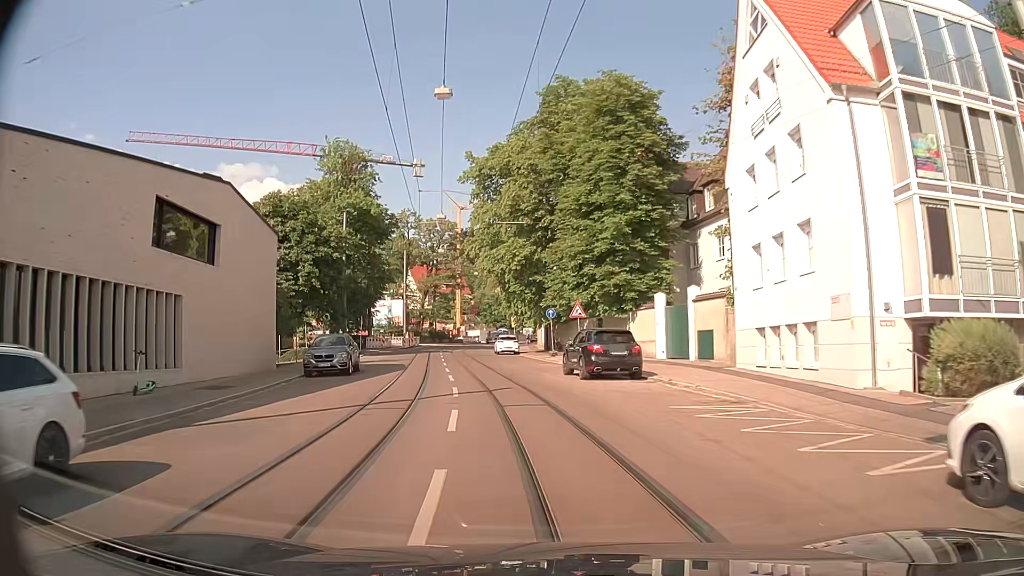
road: tertiary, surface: asphalt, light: Day
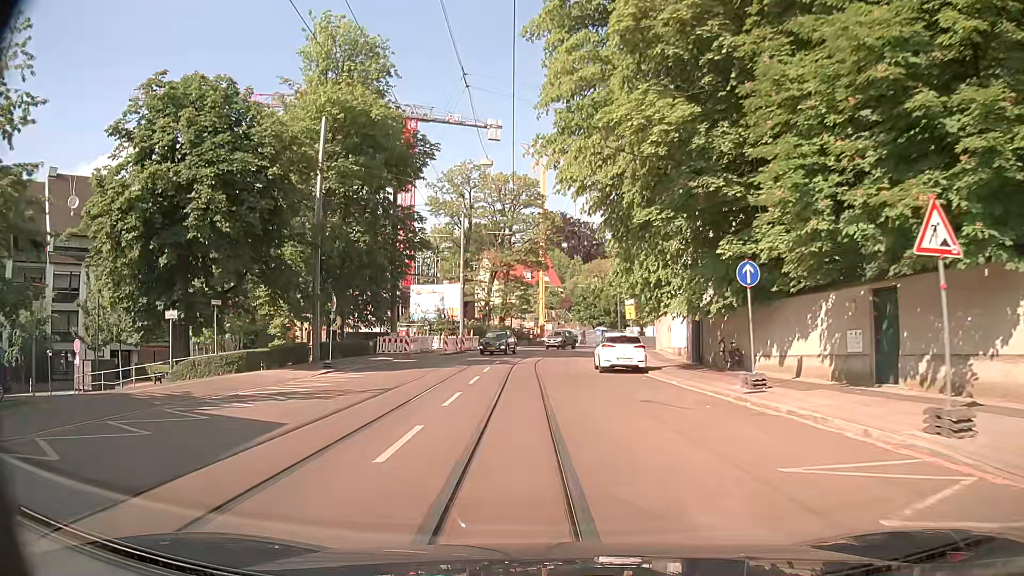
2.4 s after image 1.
(-2.1, +26.8) m; -9°
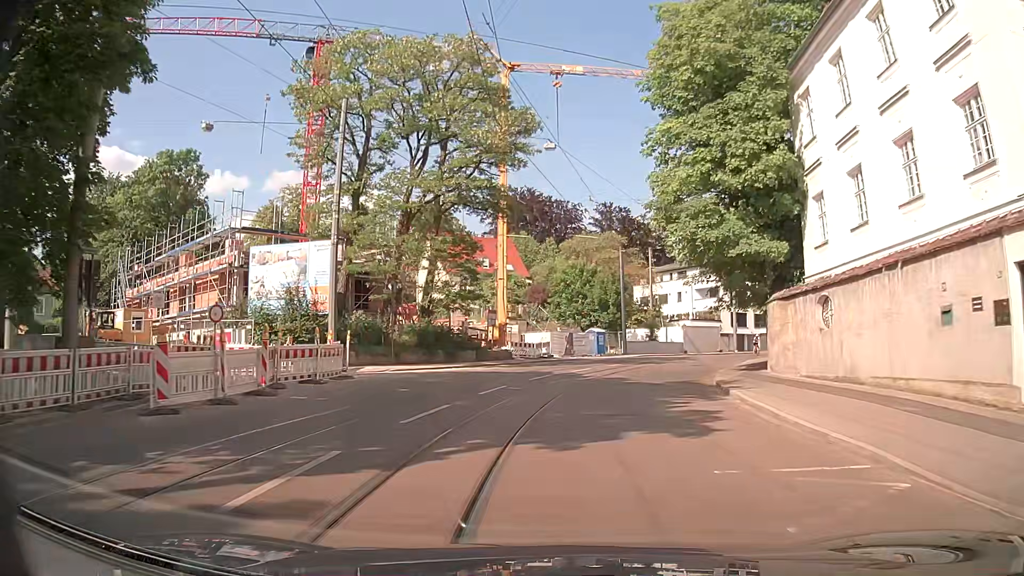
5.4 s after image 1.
(0.0, +32.1) m; +3°
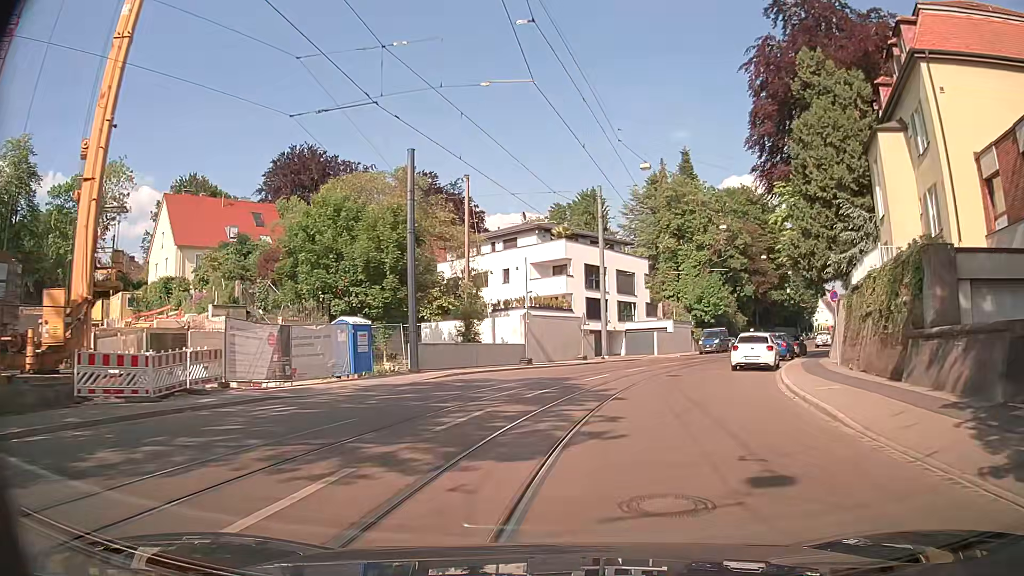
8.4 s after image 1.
(+3.5, +29.7) m; +17°
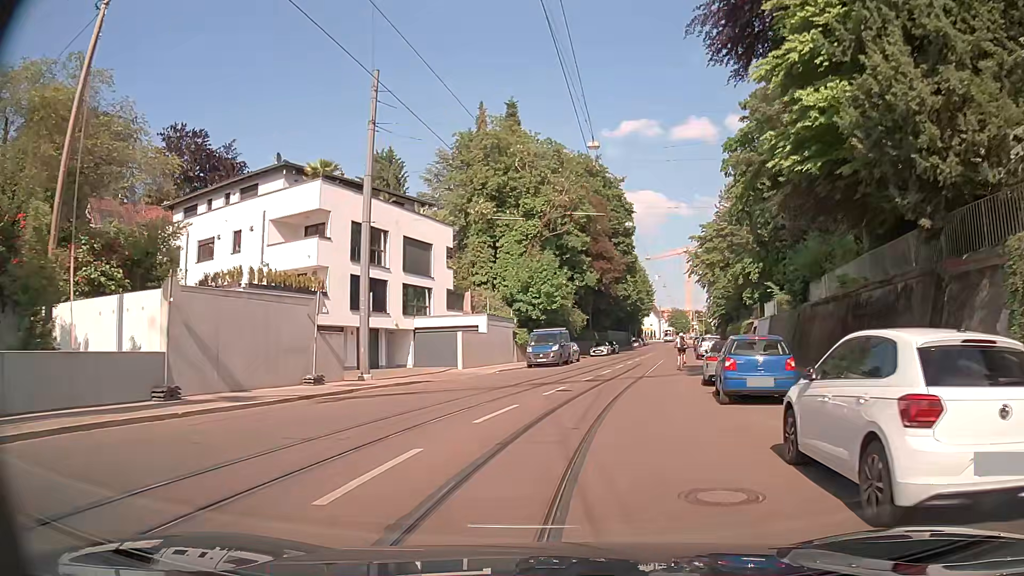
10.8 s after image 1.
(+2.5, +21.5) m; +16°
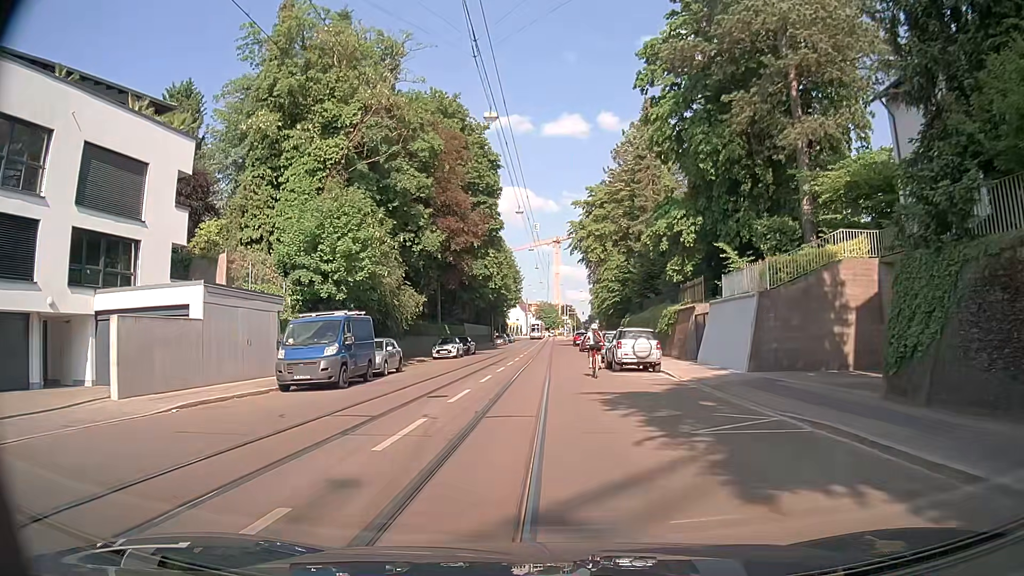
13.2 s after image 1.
(+2.2, +20.6) m; +10°
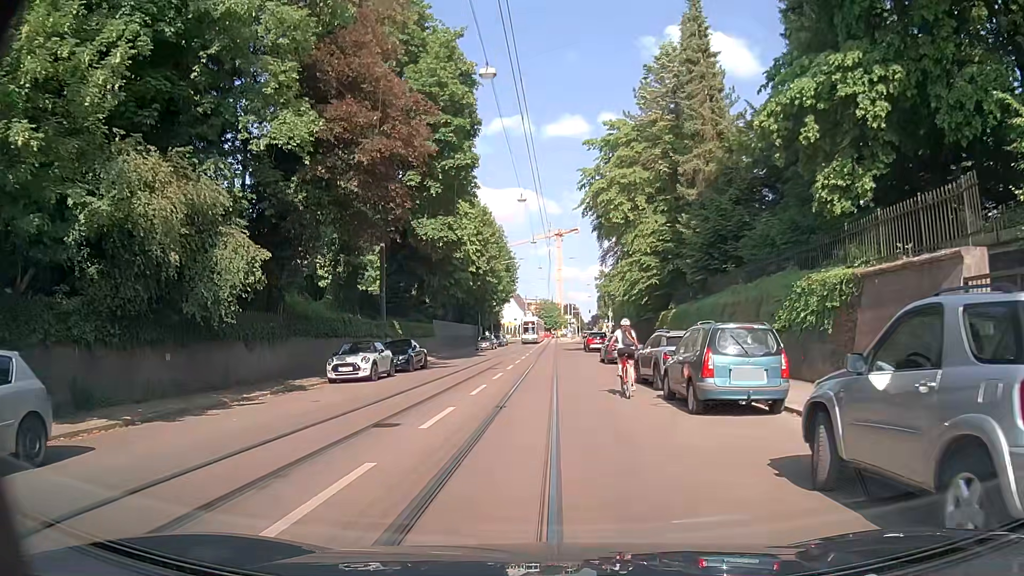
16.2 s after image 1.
(+0.3, +21.7) m; 0°
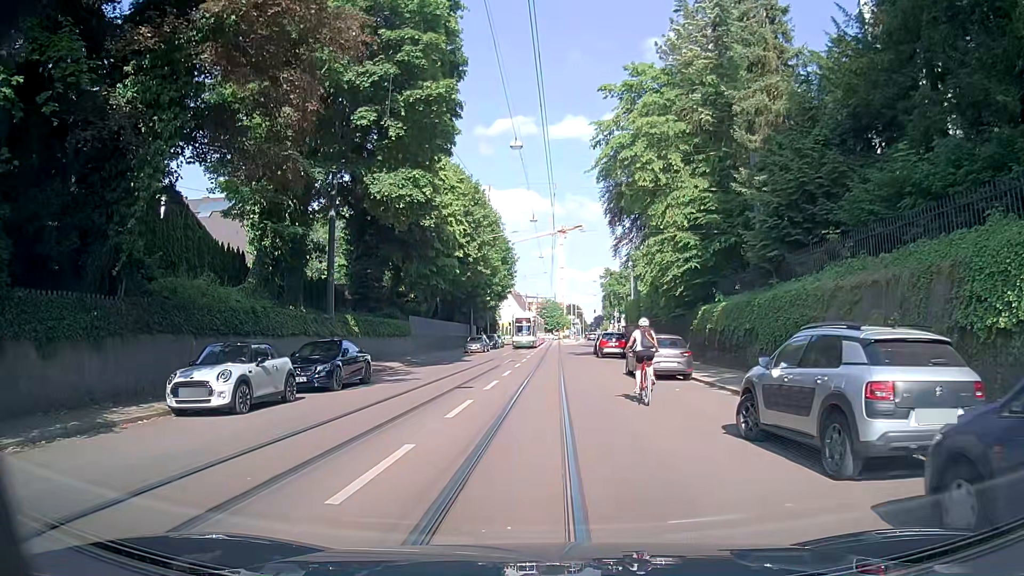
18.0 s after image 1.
(0.0, +10.6) m; +1°
